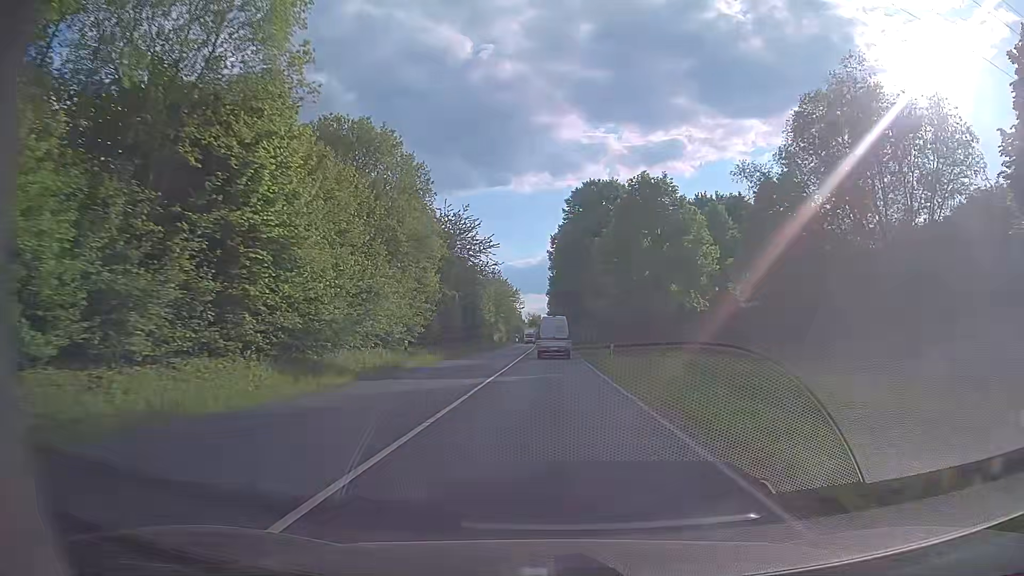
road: secondary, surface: asphalt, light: Day
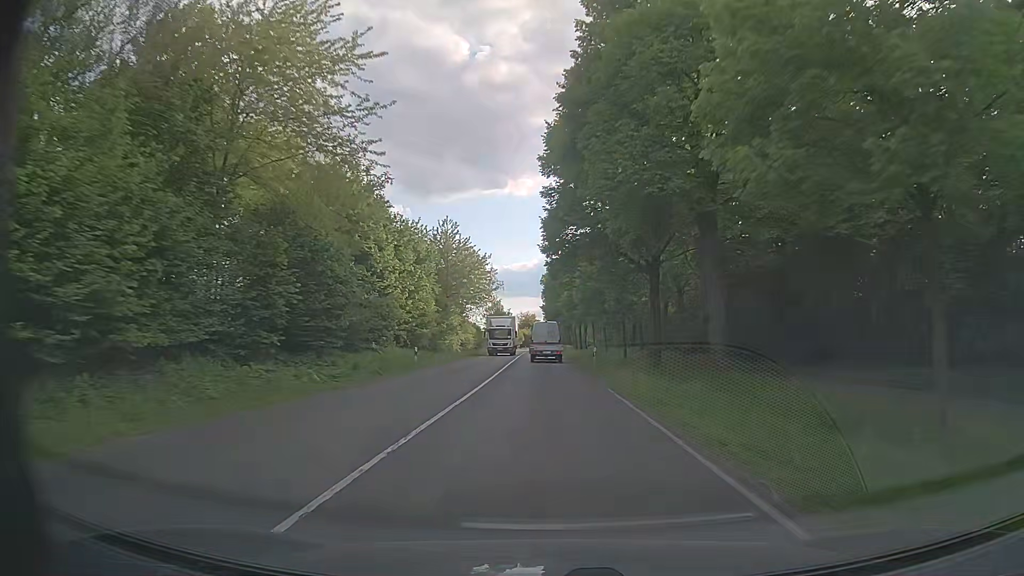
(-0.3, +44.8) m; -1°
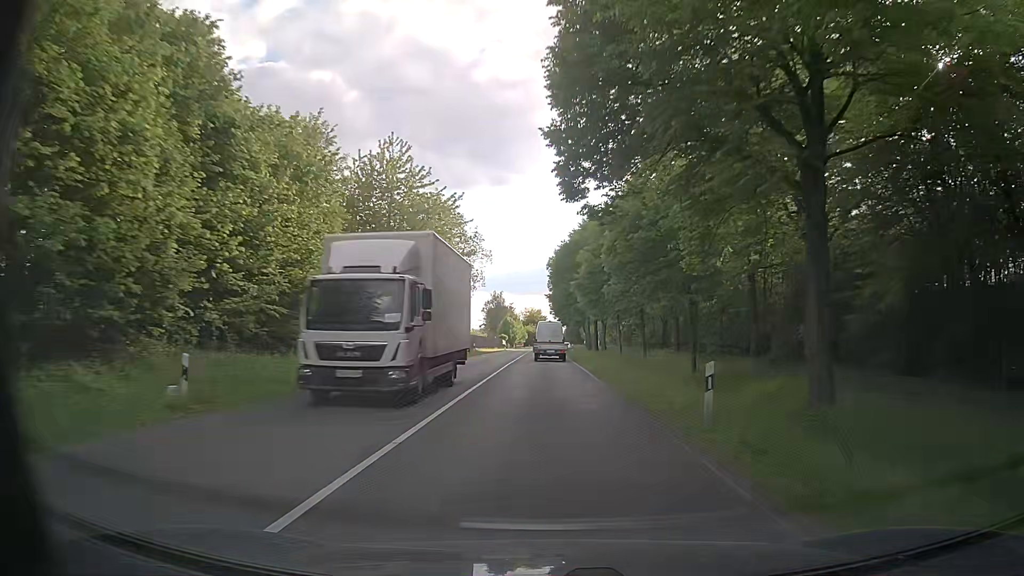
(0.0, +23.0) m; 0°
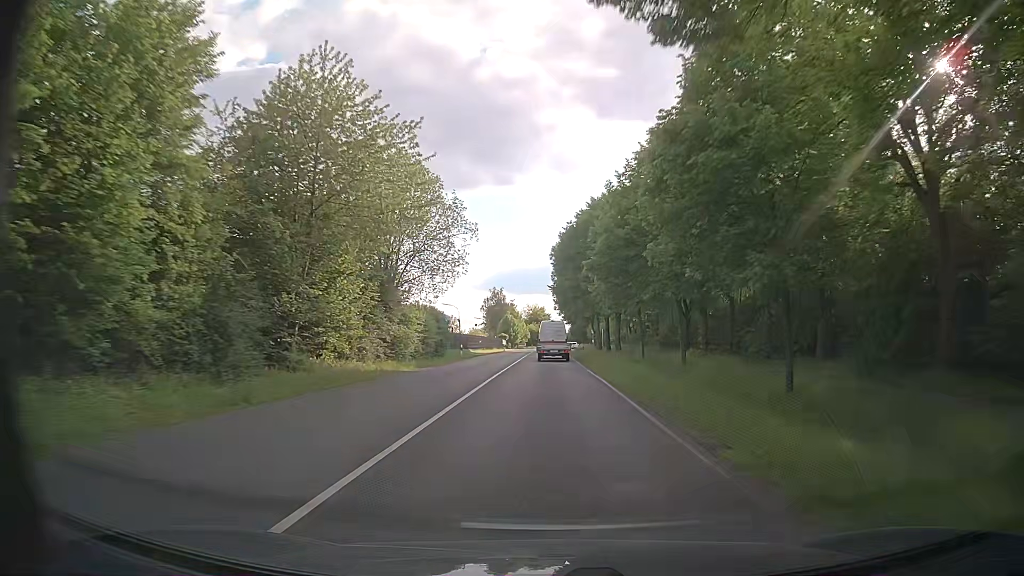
(0.0, +11.7) m; -1°
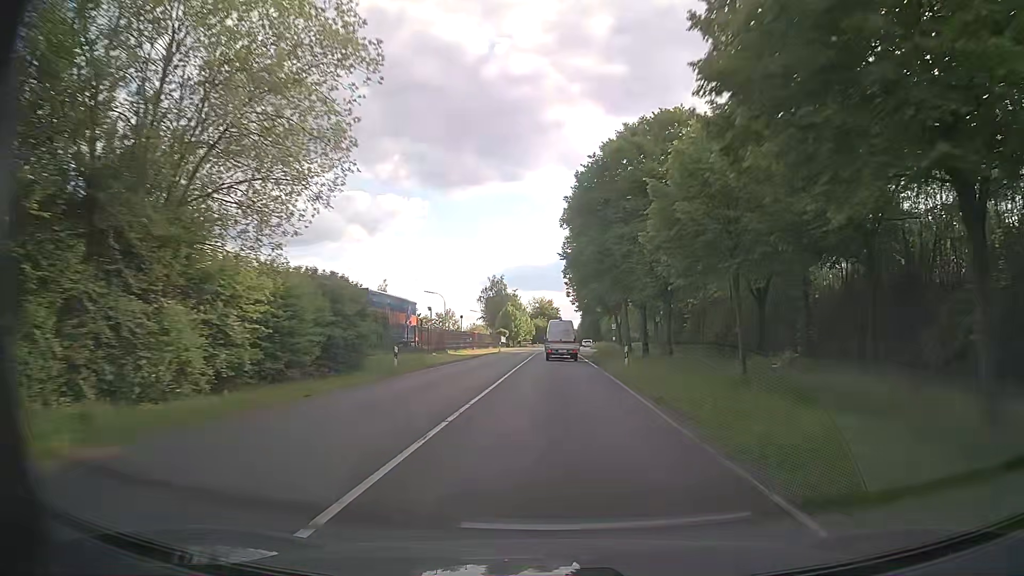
(0.0, +23.6) m; 0°
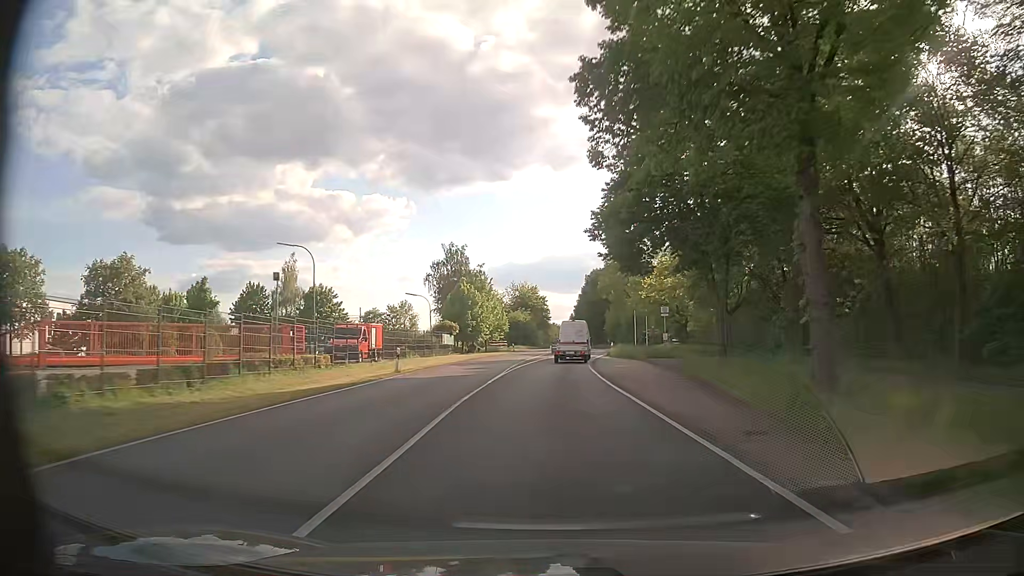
(+0.1, +47.3) m; +1°
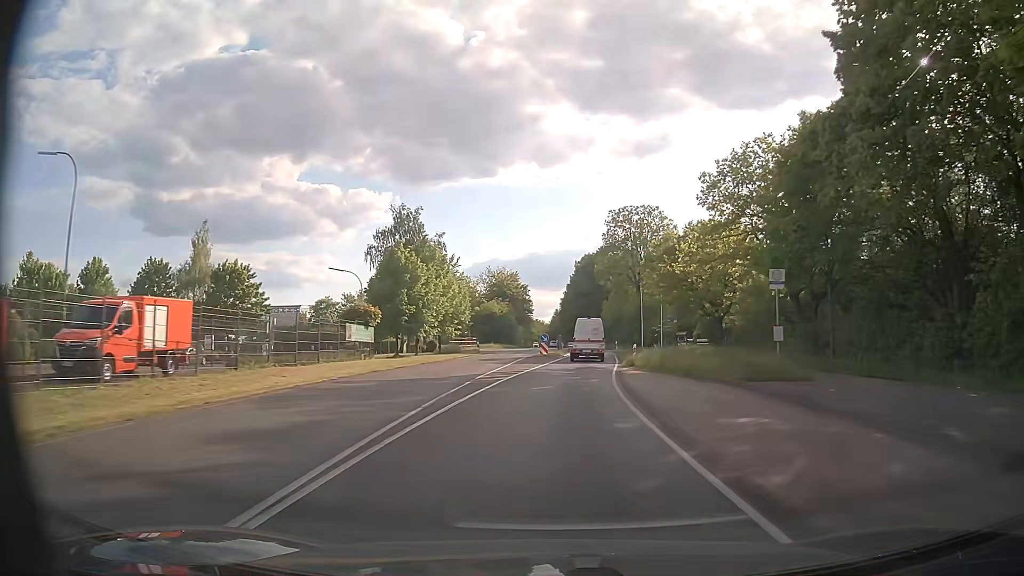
(+0.2, +23.8) m; +1°
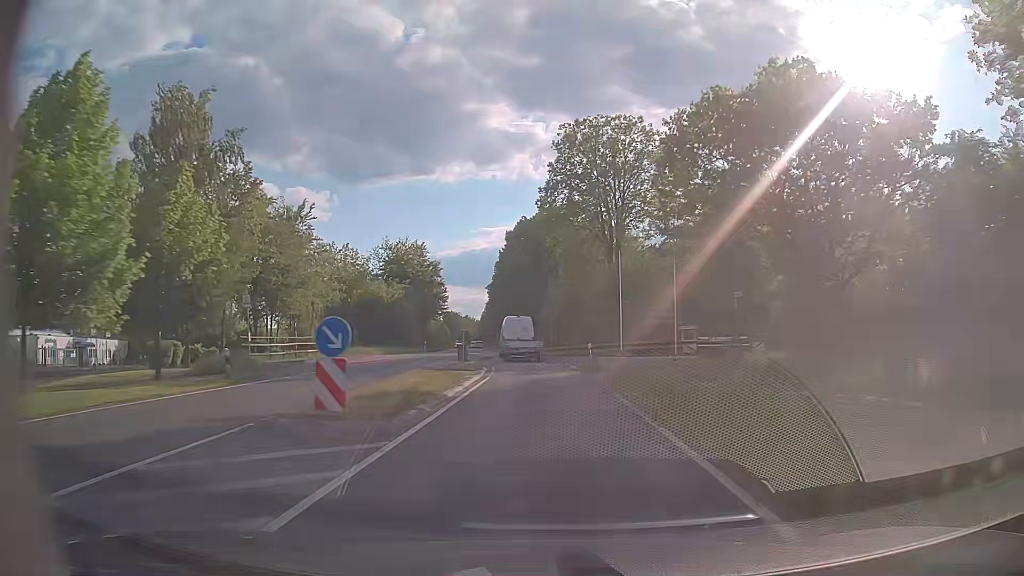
(+2.1, +35.3) m; +6°
(0, +10) (0, +20) (-1, +30) (-2, +40) (-3, +50) (-4, +60) (-5, +70) (-7, +80) (-8, +90) (-9, +99) m
